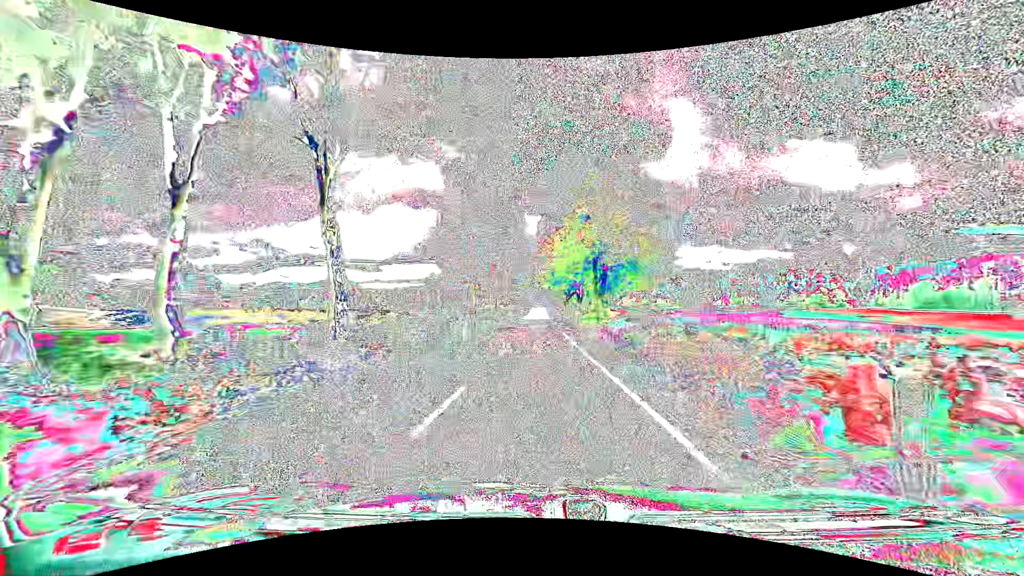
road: secondary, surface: asphalt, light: Day
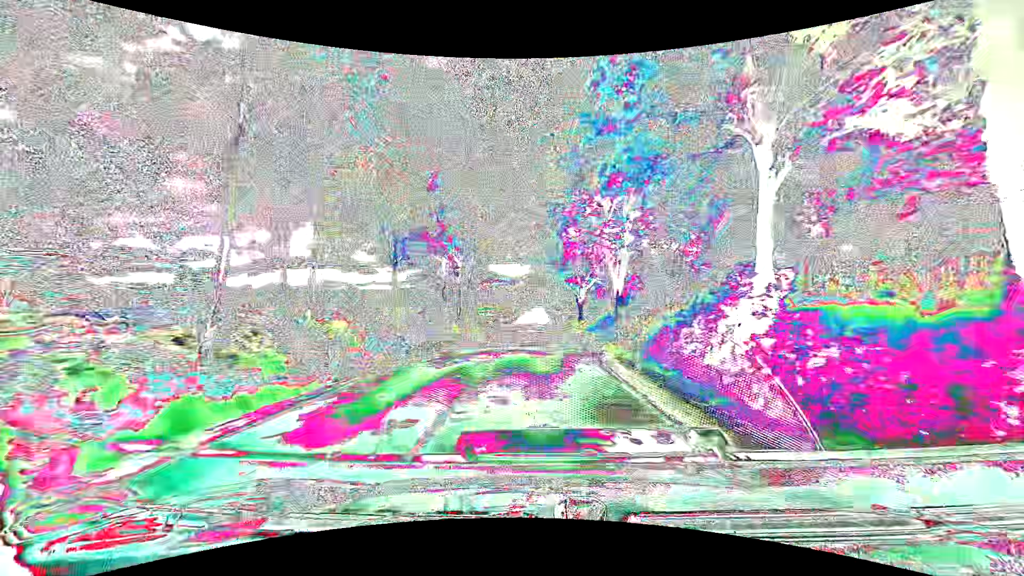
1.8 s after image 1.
(-0.1, +36.8) m; 0°
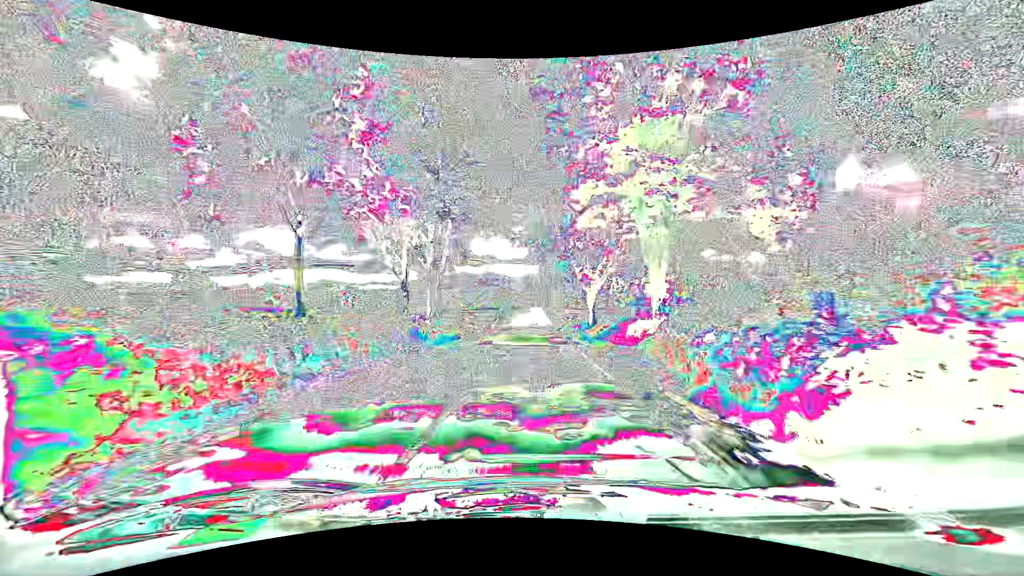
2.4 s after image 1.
(0.0, +12.5) m; 0°
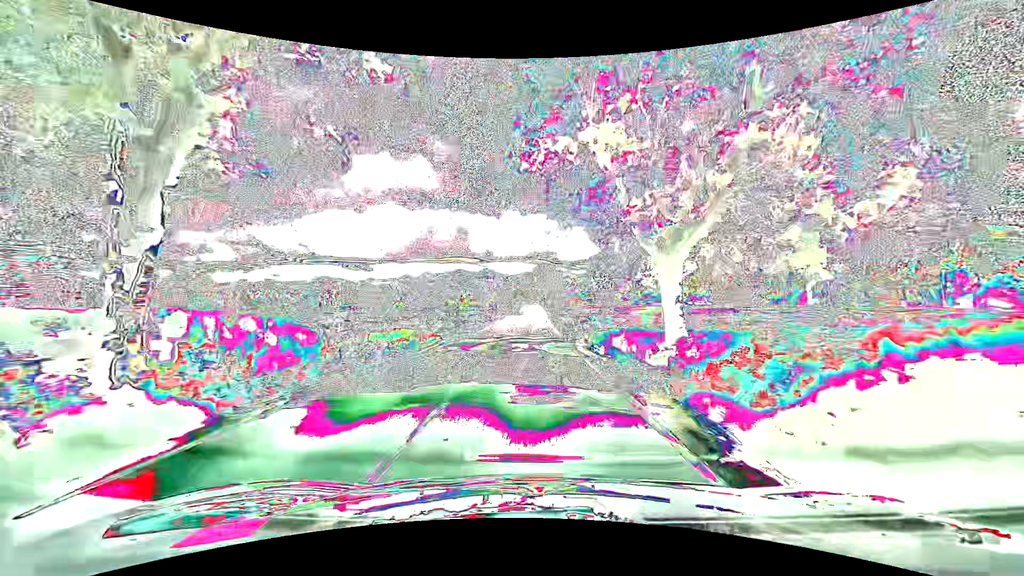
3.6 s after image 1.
(0.0, +25.4) m; 0°
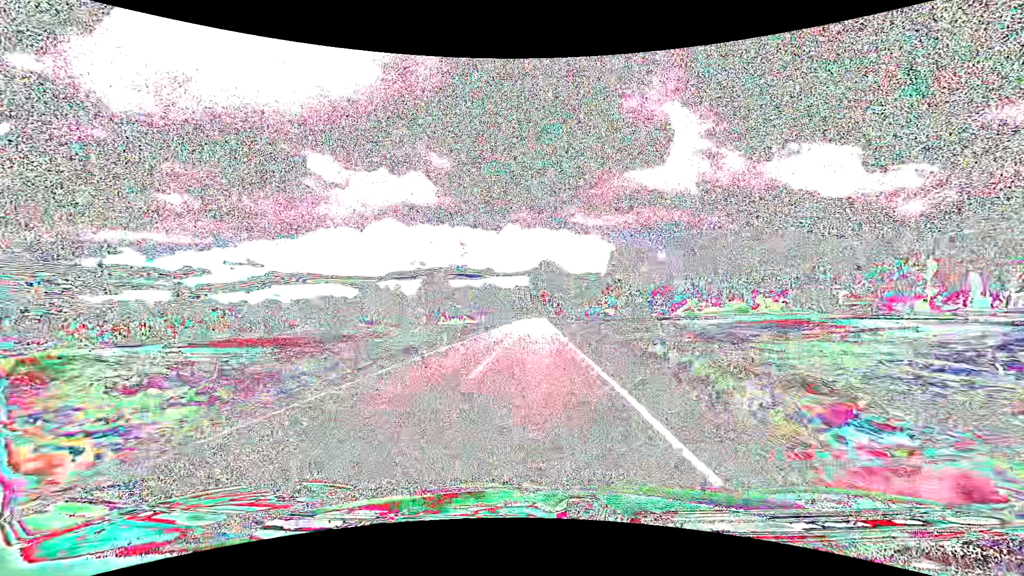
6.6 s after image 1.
(+0.1, +65.4) m; 0°
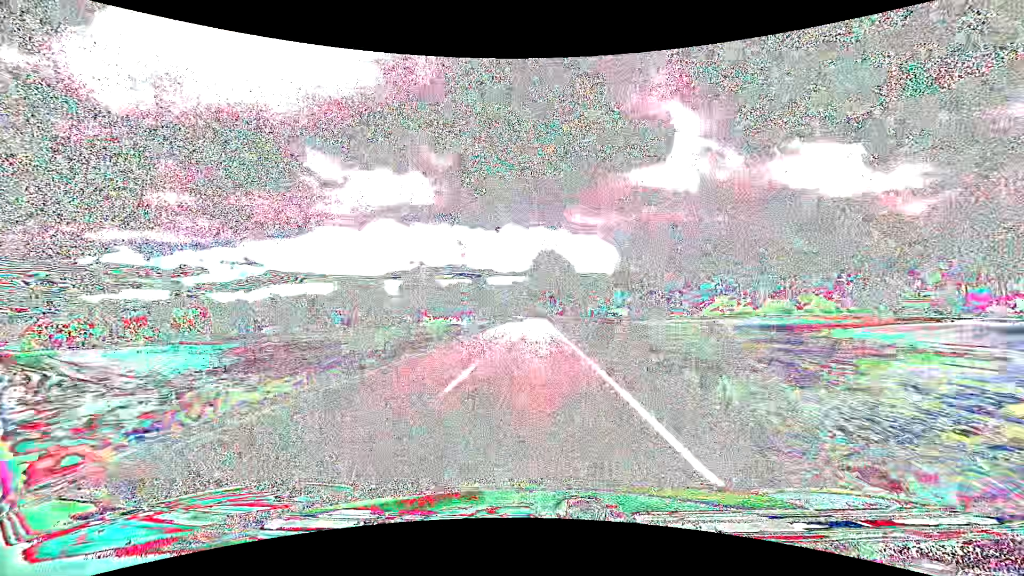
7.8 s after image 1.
(0.0, +26.7) m; 0°
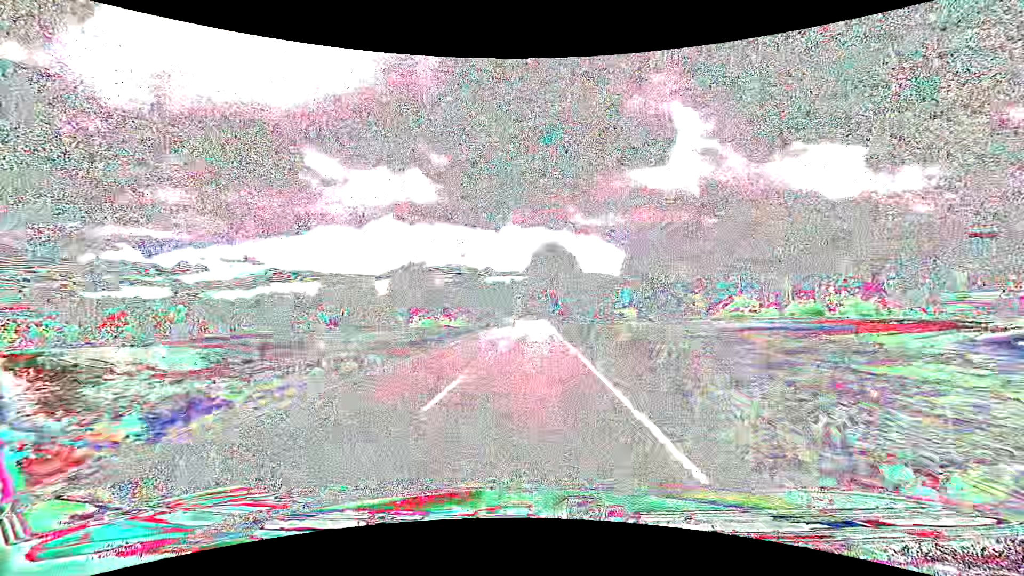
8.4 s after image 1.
(0.0, +13.4) m; 0°
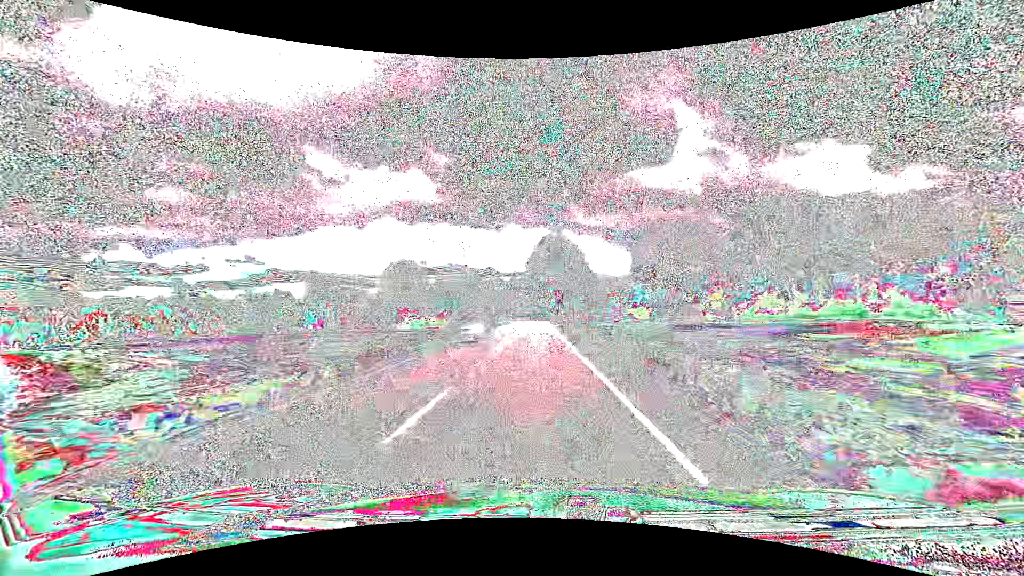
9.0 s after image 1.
(0.0, +13.4) m; 0°
(0, +10) (0, +20) (0, +30) (0, +40) (0, +50) (0, +60) (0, +70) (0, +80) (0, +90) (0, +100) m
